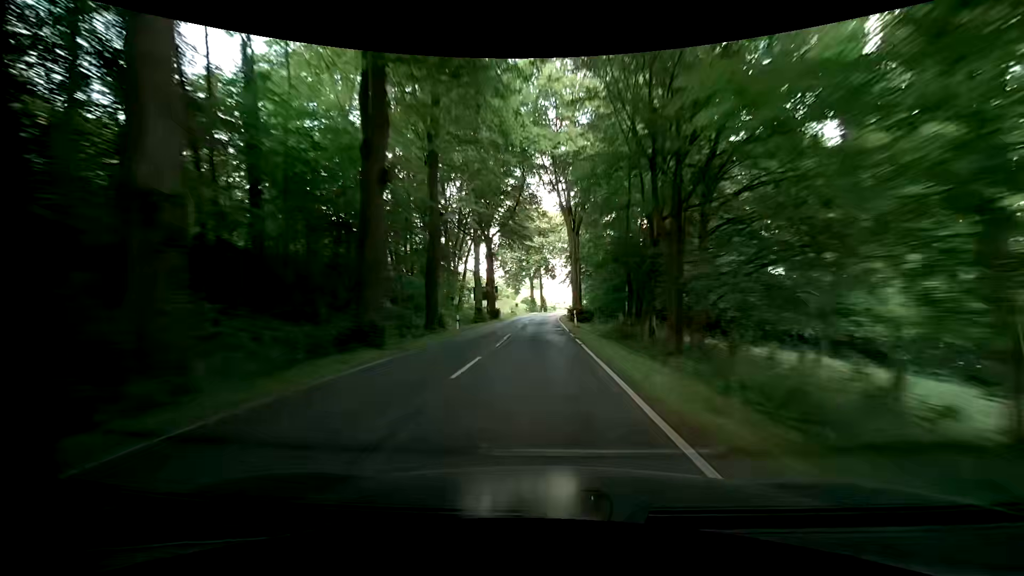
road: secondary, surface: asphalt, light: Day
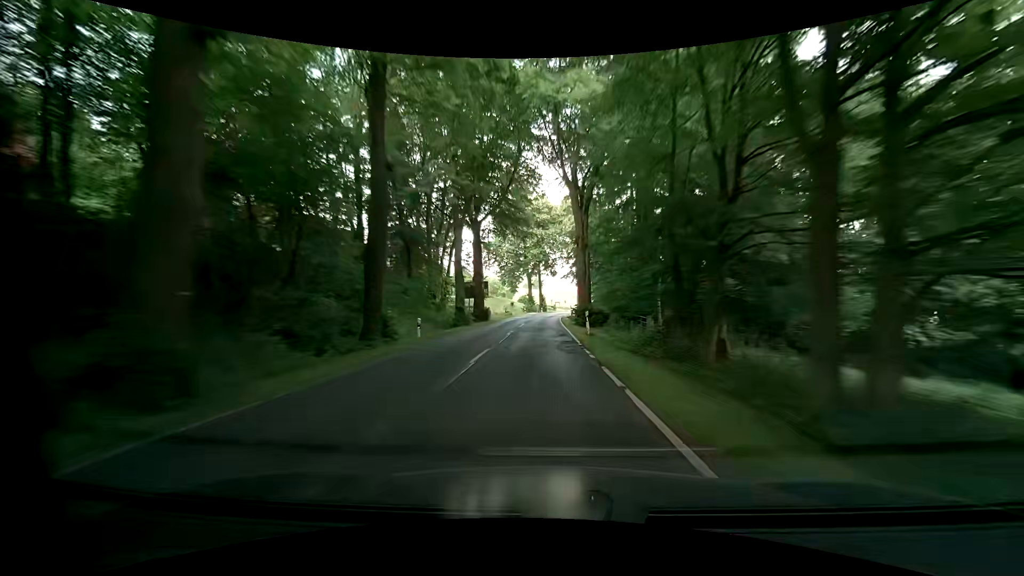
(+0.2, +9.7) m; +1°
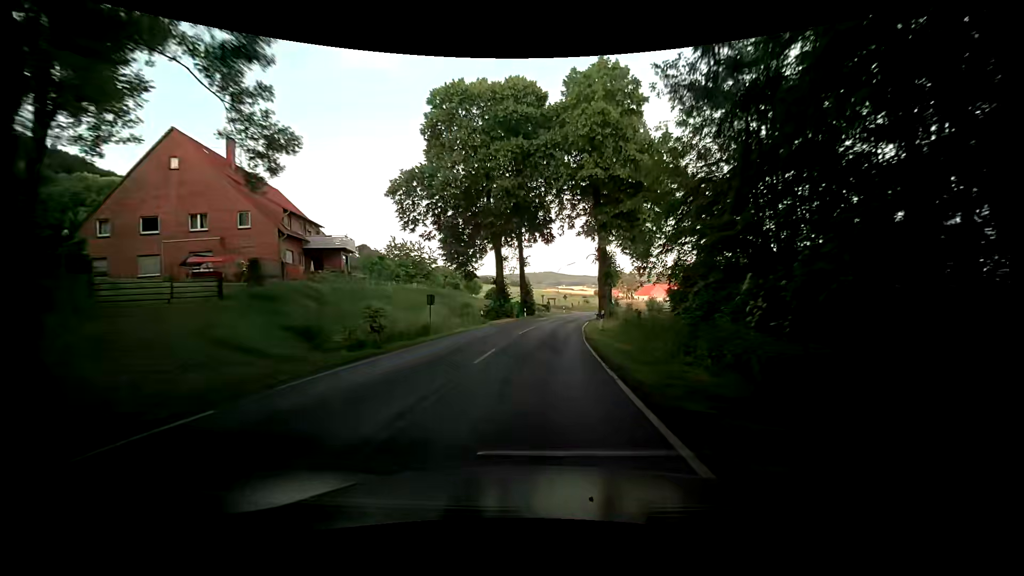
(+0.3, +48.2) m; +1°
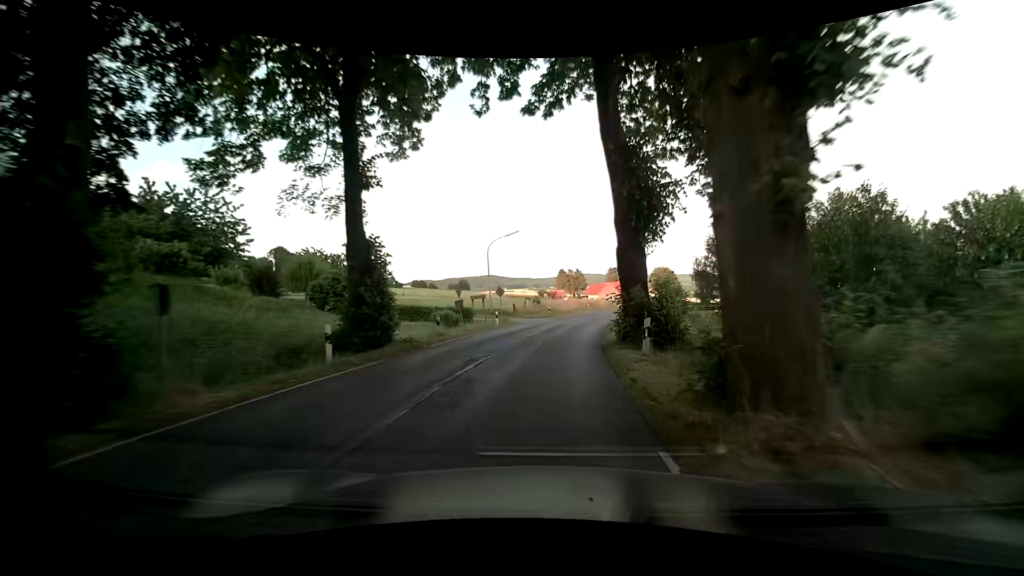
(+1.9, +37.5) m; +7°
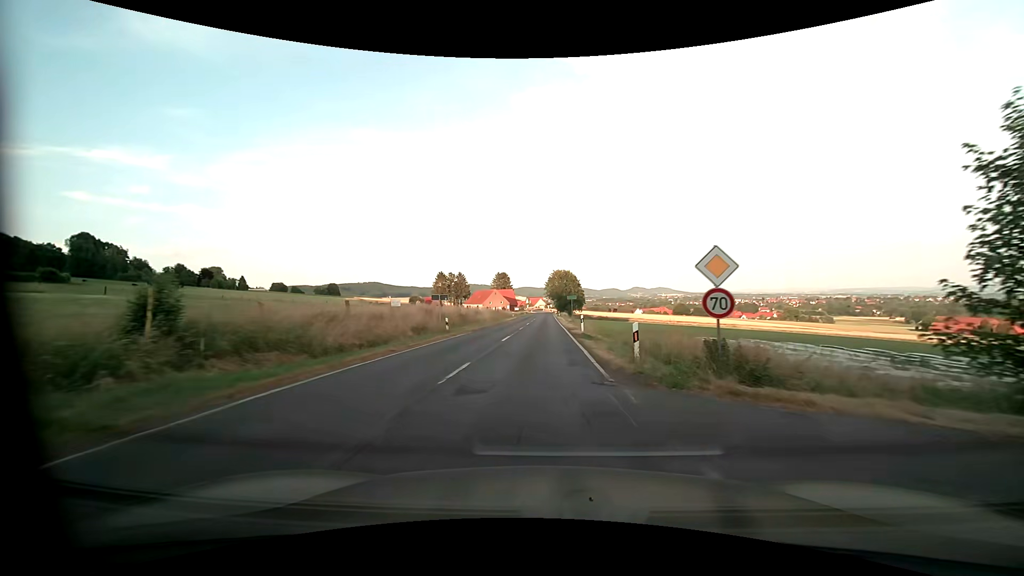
(+5.6, +48.1) m; +13°
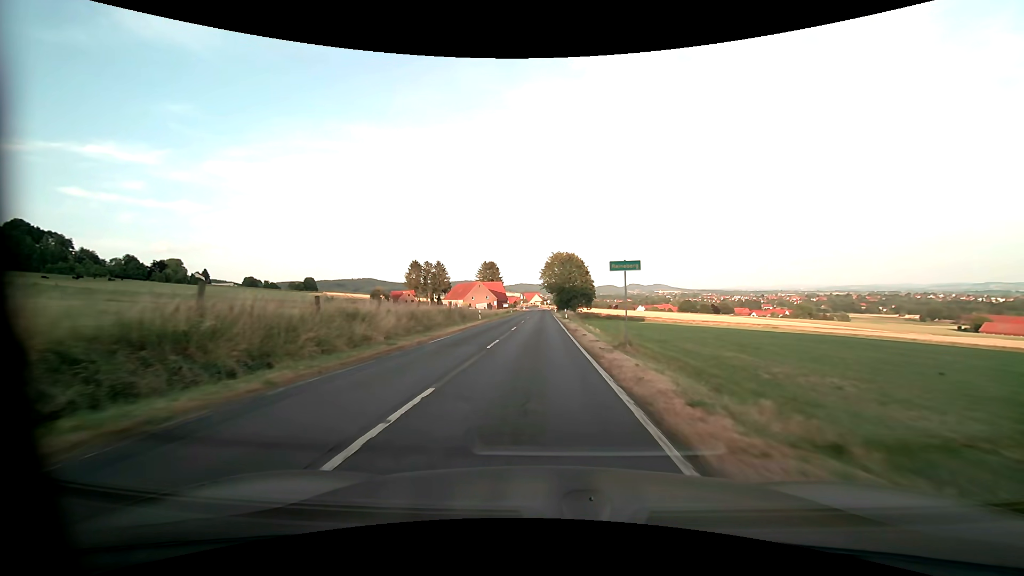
(+0.3, +40.9) m; +1°
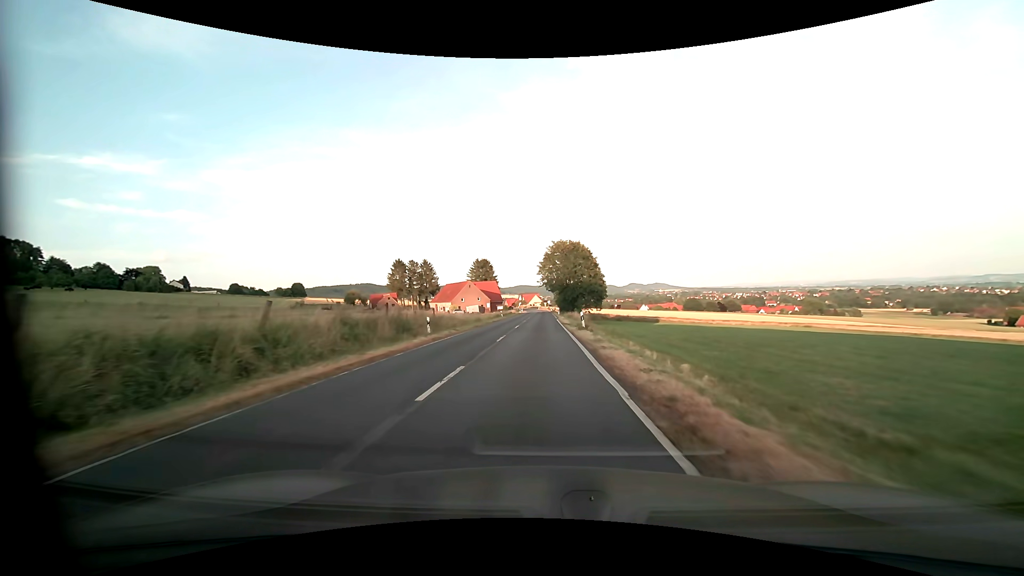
(0.0, +20.8) m; 0°
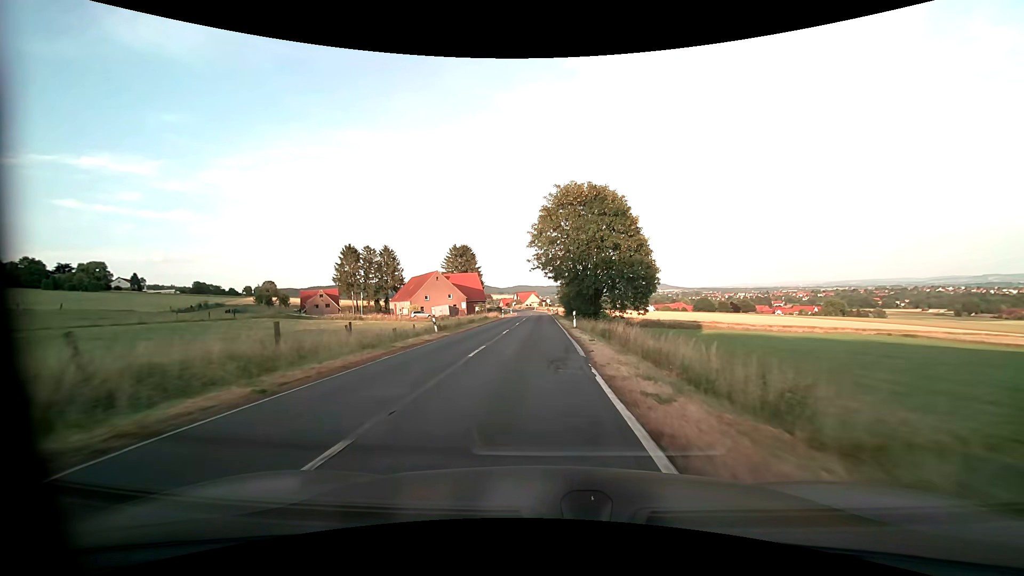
(+0.2, +42.2) m; 0°
(0, +10) (0, +20) (0, +30) (0, +40) (0, +50) (0, +60) (-1, +70) (-1, +80) (-1, +90) (-1, +100) m
